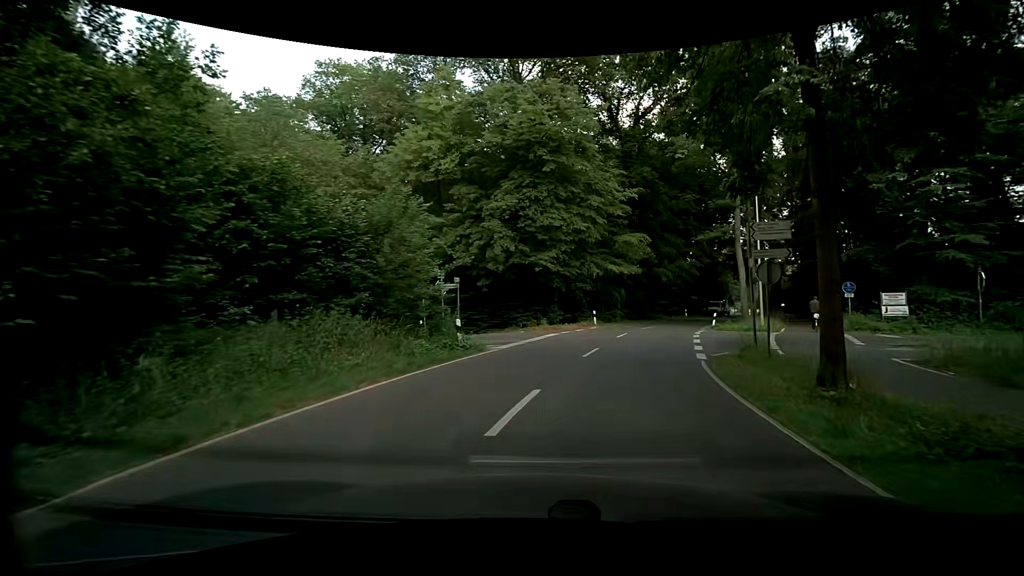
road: tertiary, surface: asphalt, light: Day
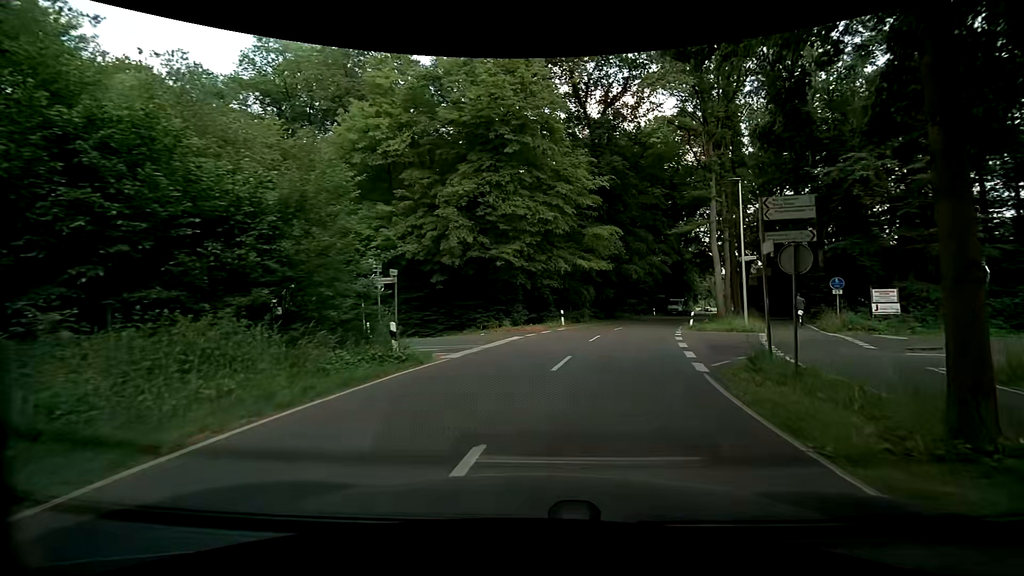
(+0.1, +3.3) m; +5°
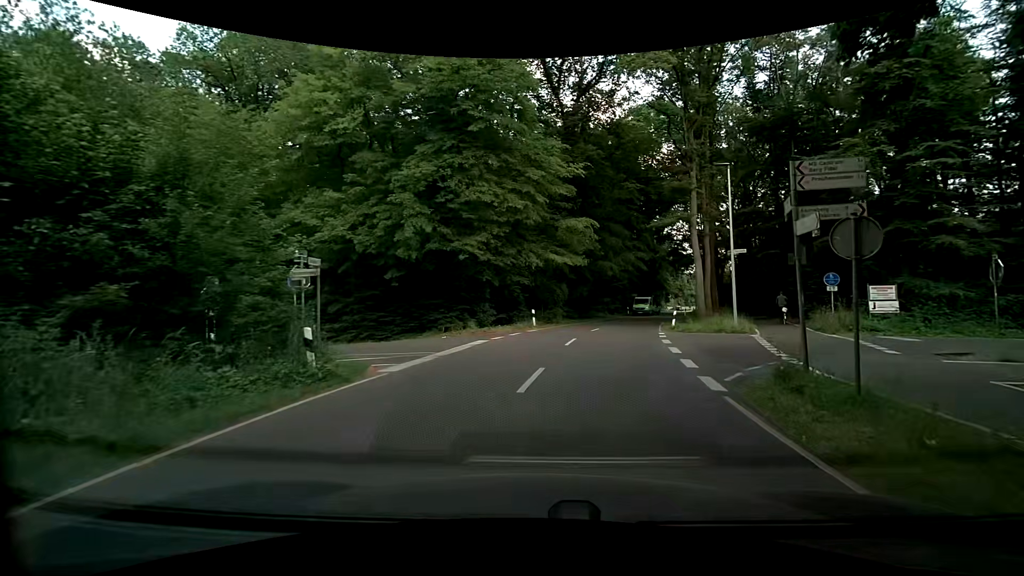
(0.0, +2.9) m; +2°
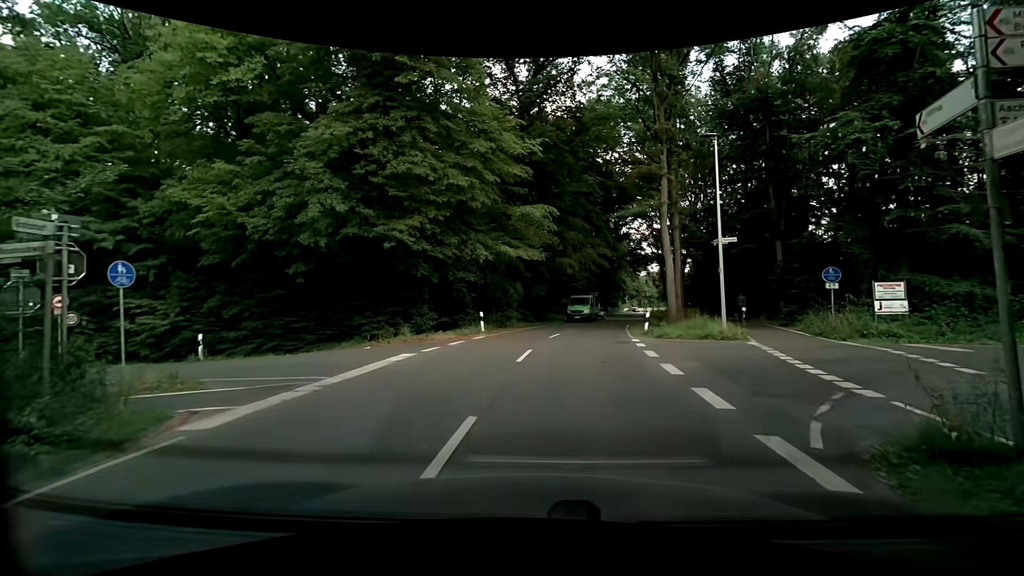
(+0.2, +4.6) m; +4°
